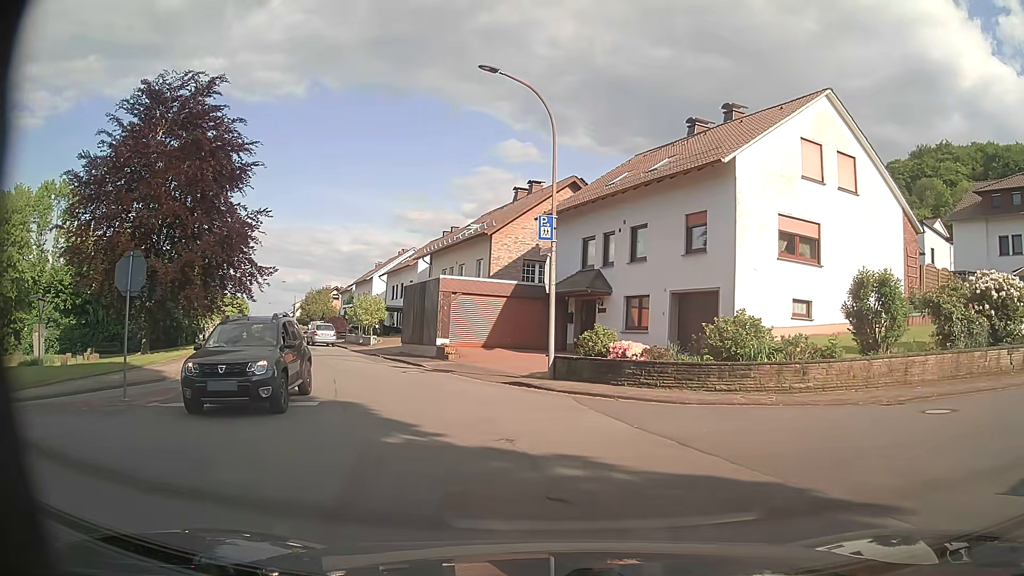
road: residential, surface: asphalt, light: Day
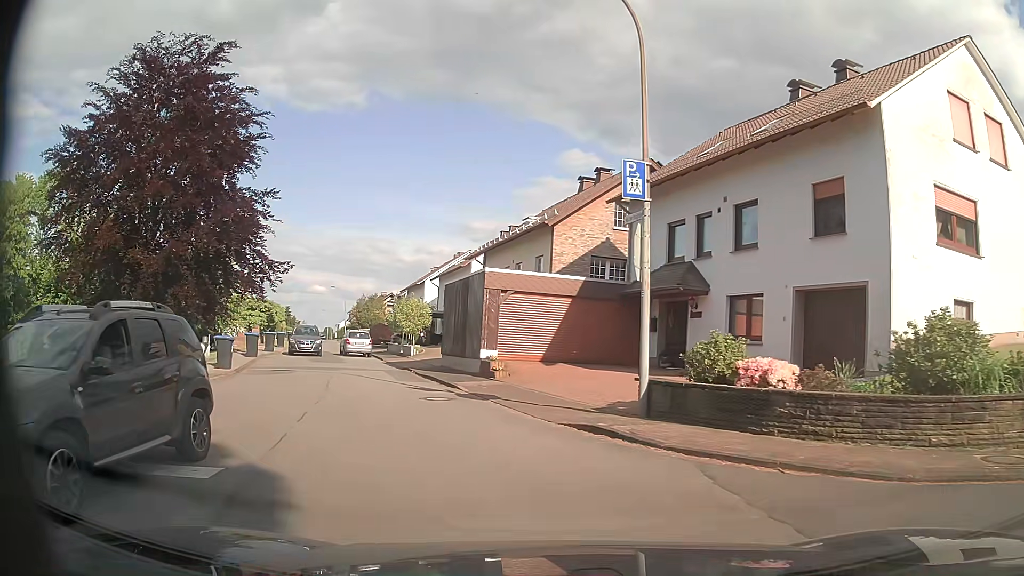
(-0.2, +6.6) m; -5°
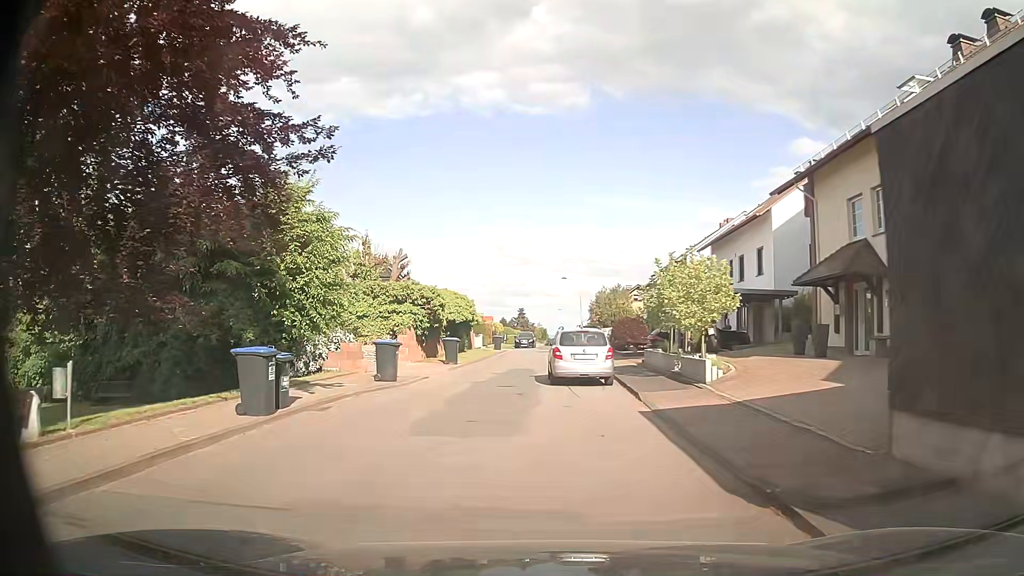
(-4.4, +20.5) m; -19°
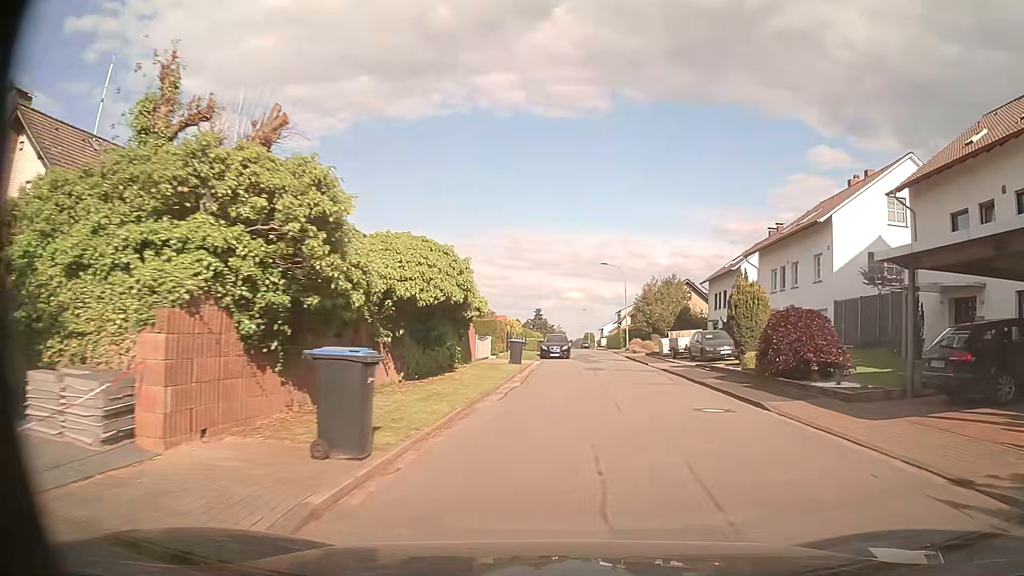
(-2.2, +21.2) m; -2°
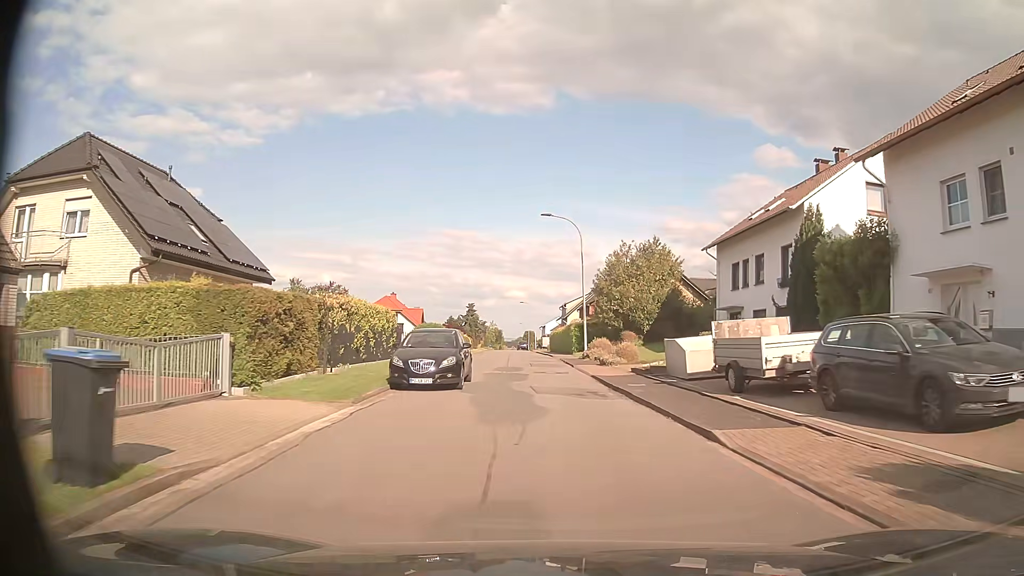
(+1.8, +24.5) m; +5°
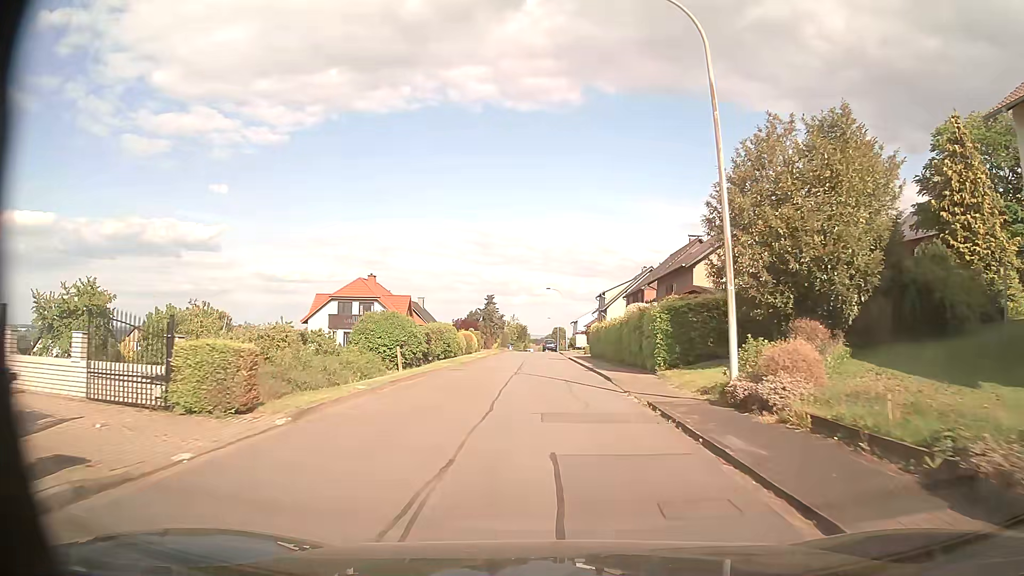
(-0.4, +25.5) m; -2°
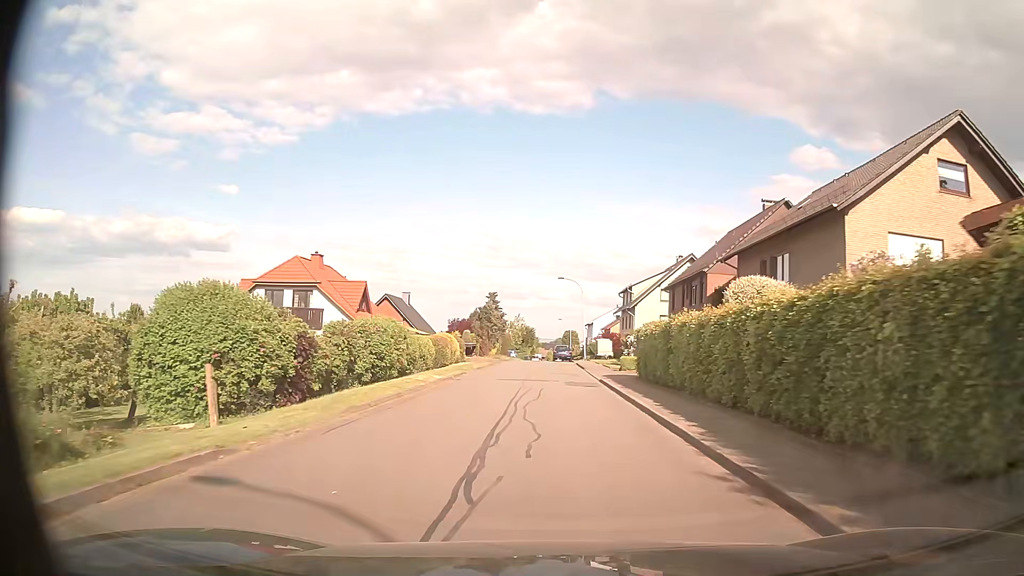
(-0.3, +19.8) m; -1°
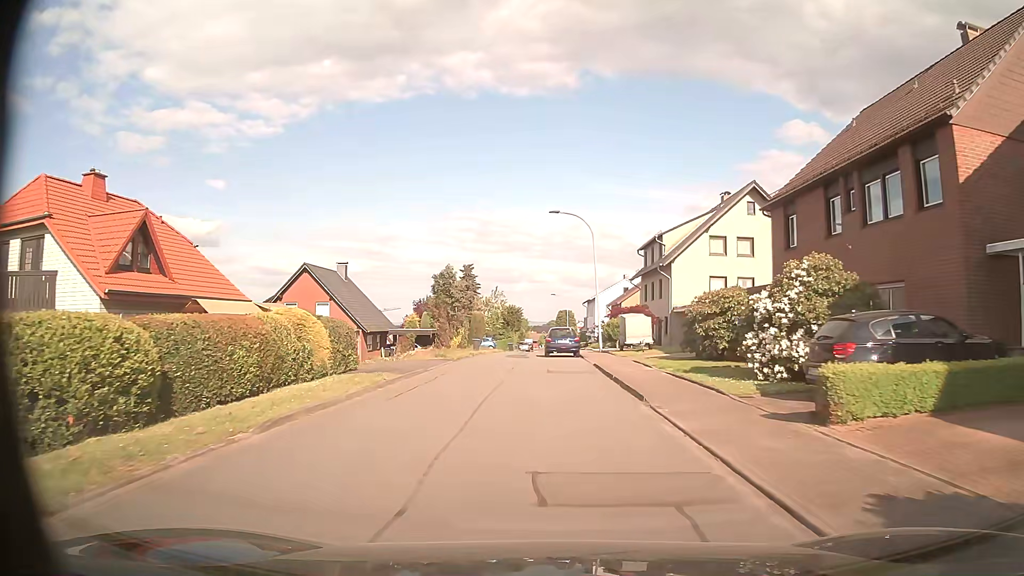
(+0.3, +26.0) m; 0°
(0, +10) (-1, +20) (-1, +30) (-2, +40) (-1, +50) (0, +60) (0, +70) (0, +80) (0, +90) (0, +100) m
